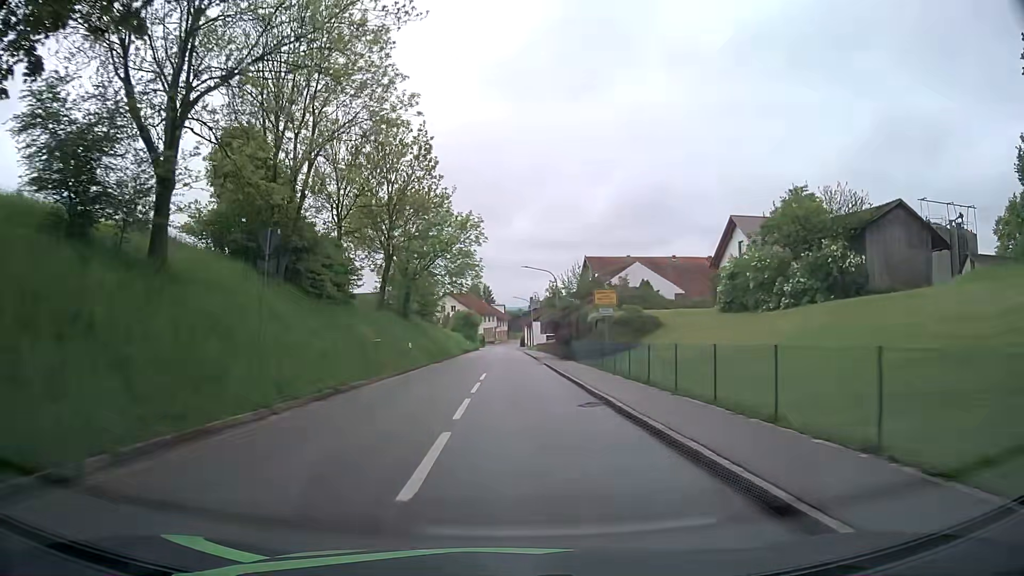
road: tertiary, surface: asphalt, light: Day
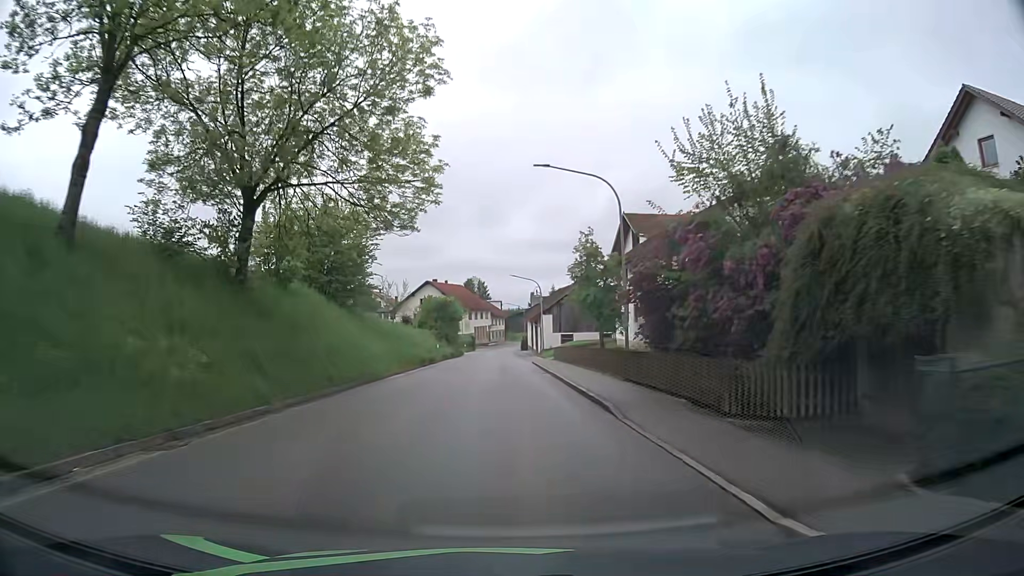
(+0.1, +33.5) m; 0°
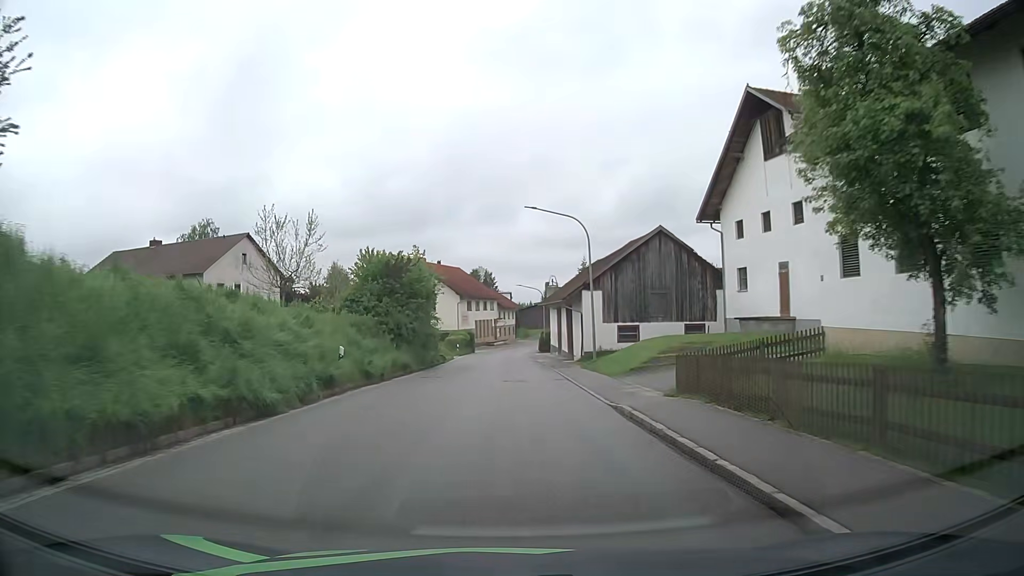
(+0.1, +31.8) m; 0°
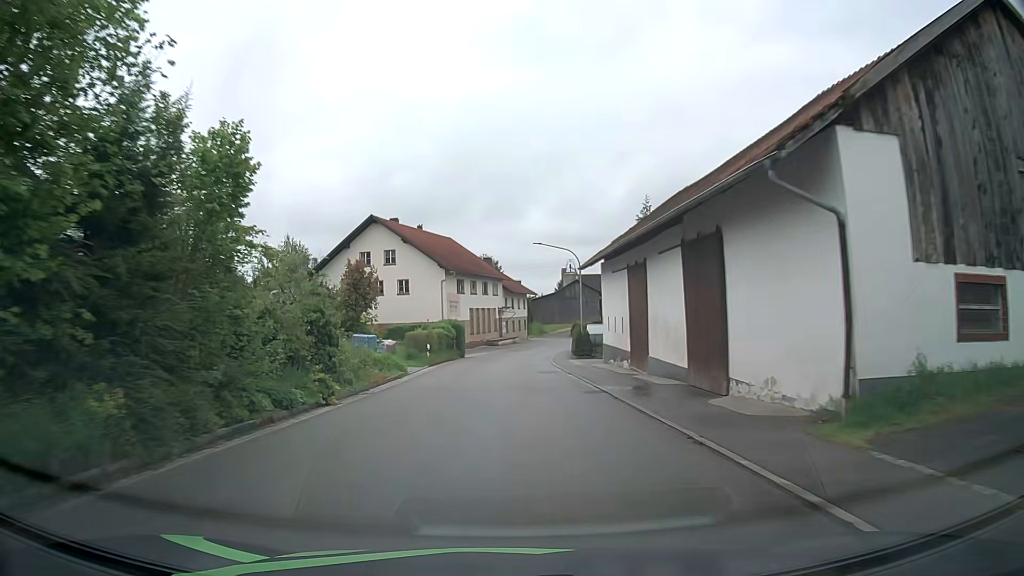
(-0.1, +31.3) m; 0°
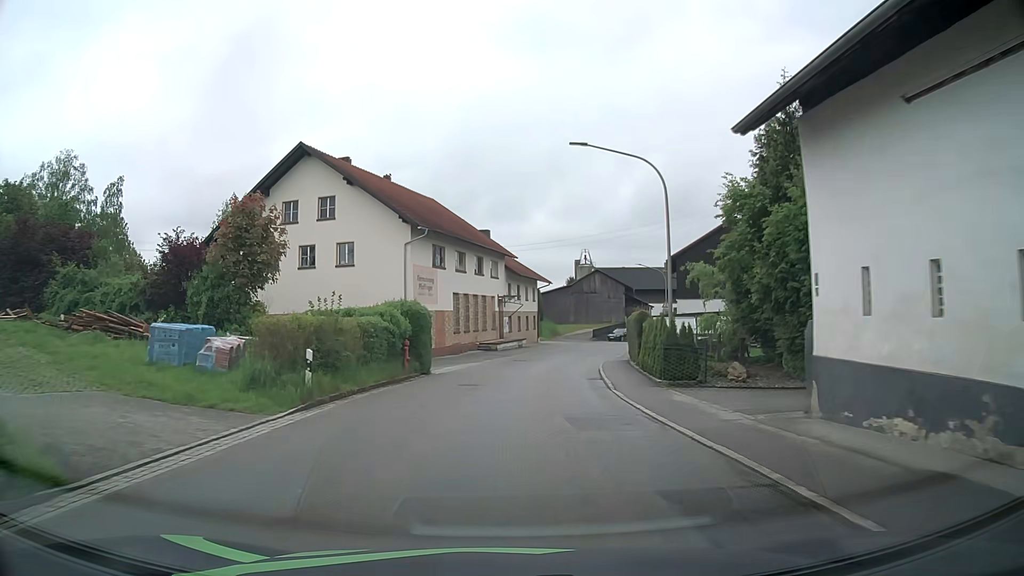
(-0.1, +23.3) m; 0°
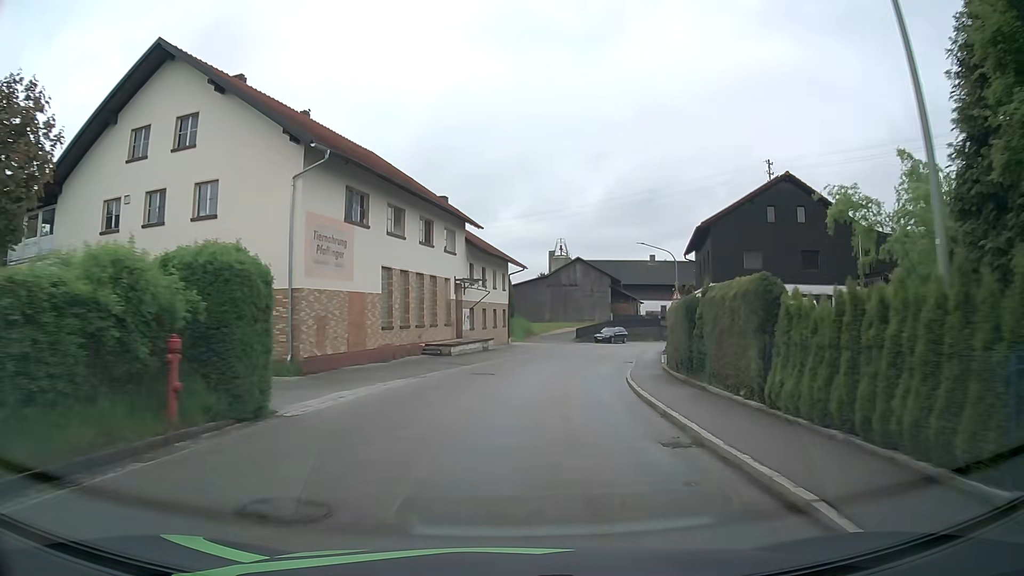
(+0.2, +15.1) m; +2°
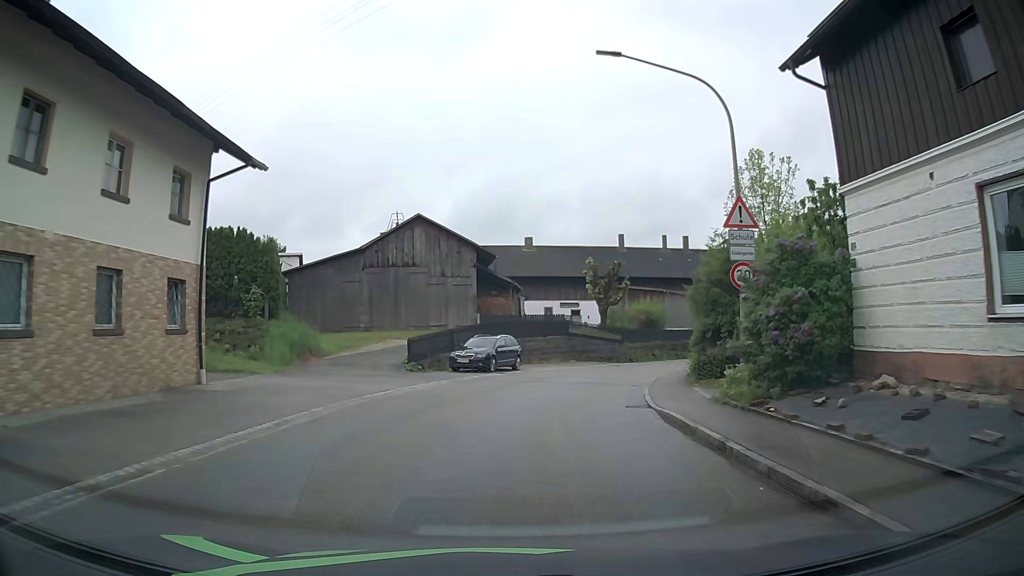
(+4.0, +35.1) m; +13°
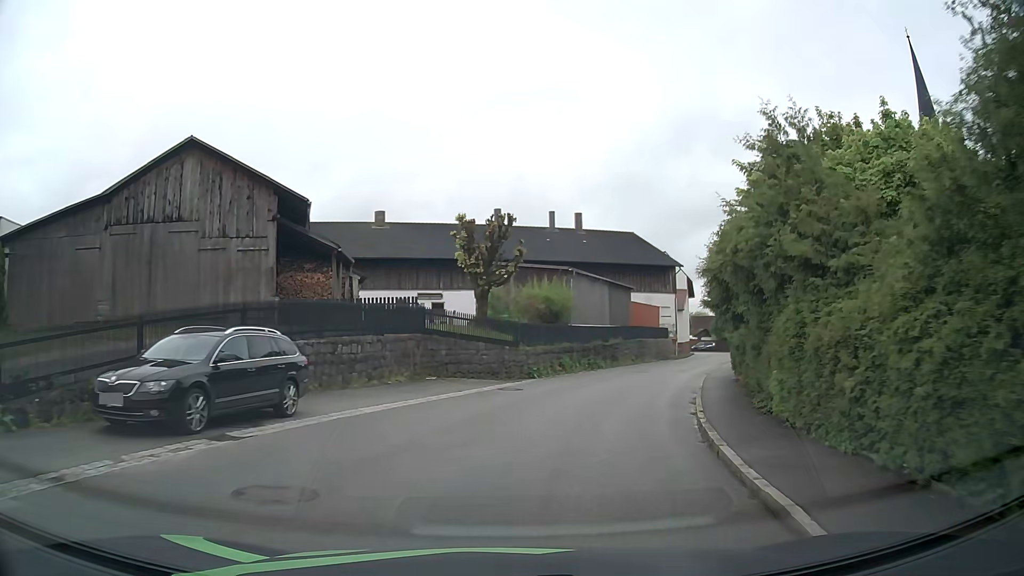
(+1.4, +17.9) m; +11°
(+1, +10) (+3, +20) (+7, +29) (+11, +38) (+15, +47) (+19, +57) (+22, +66) (+26, +75) (+29, +85) (+32, +94) m
